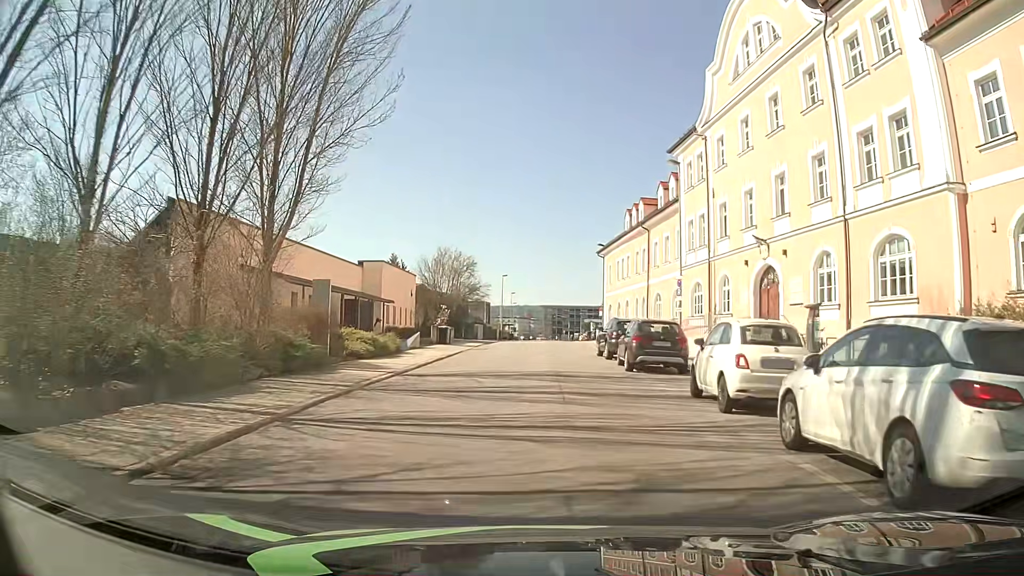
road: tertiary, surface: asphalt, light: Day
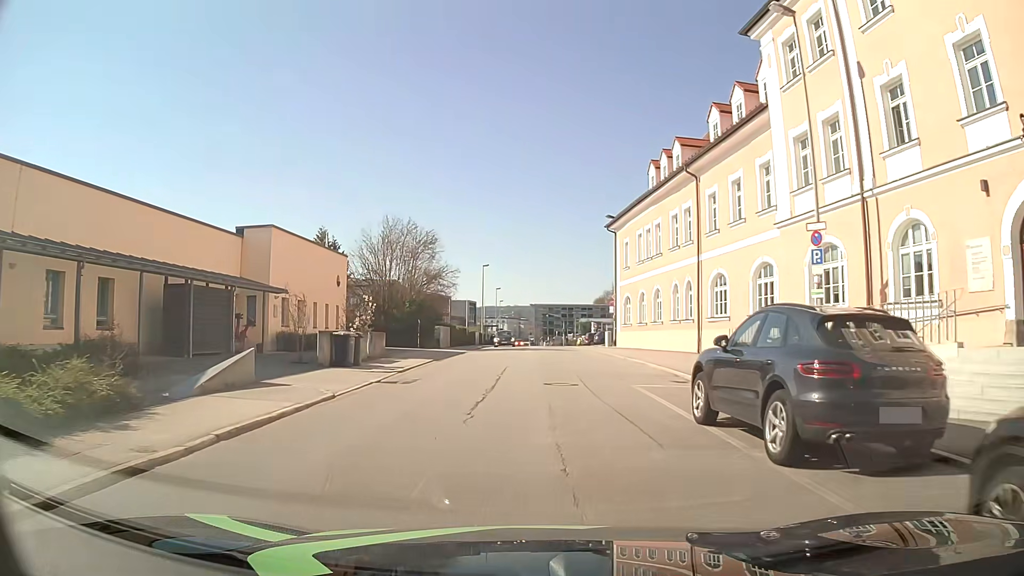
(+0.3, +19.3) m; +1°
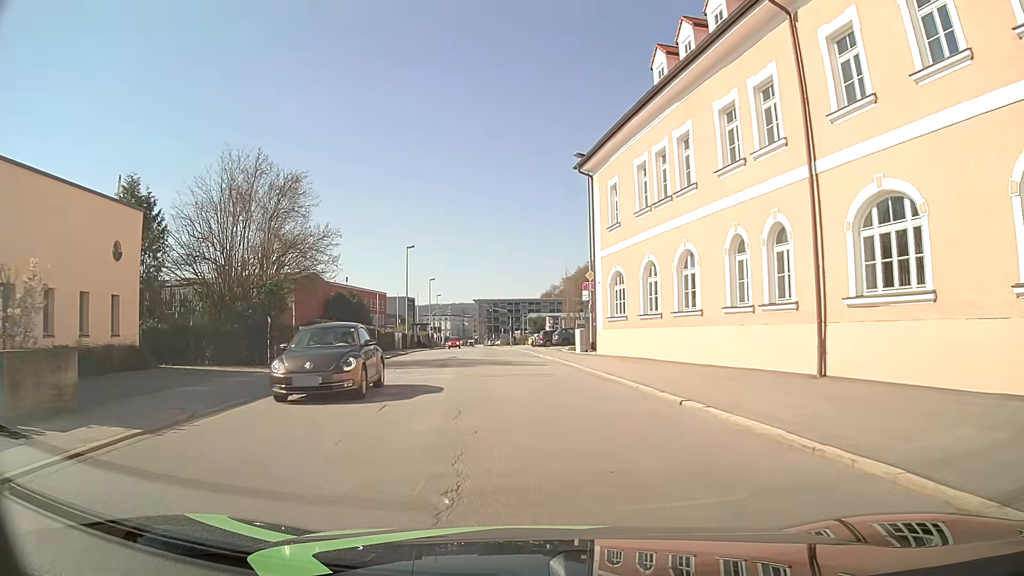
(+0.4, +18.7) m; +5°
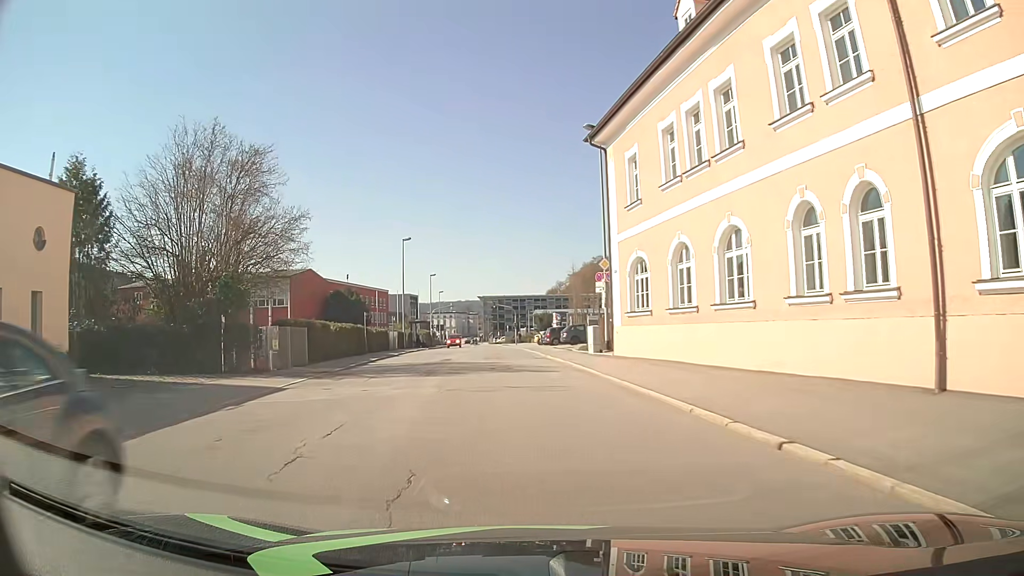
(0.0, +4.6) m; -1°
(0, +10) (-1, +20) (-1, +30) (-2, +40) (-3, +50) (-4, +60) (-5, +70) (-5, +80) (-6, +90) (-7, +100) m
